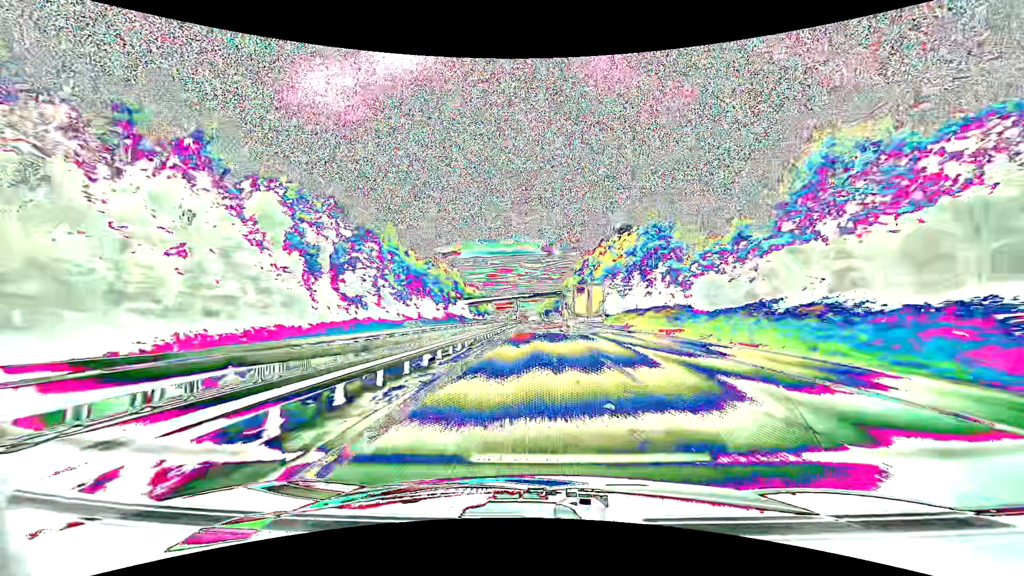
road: motorway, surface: asphalt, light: Day
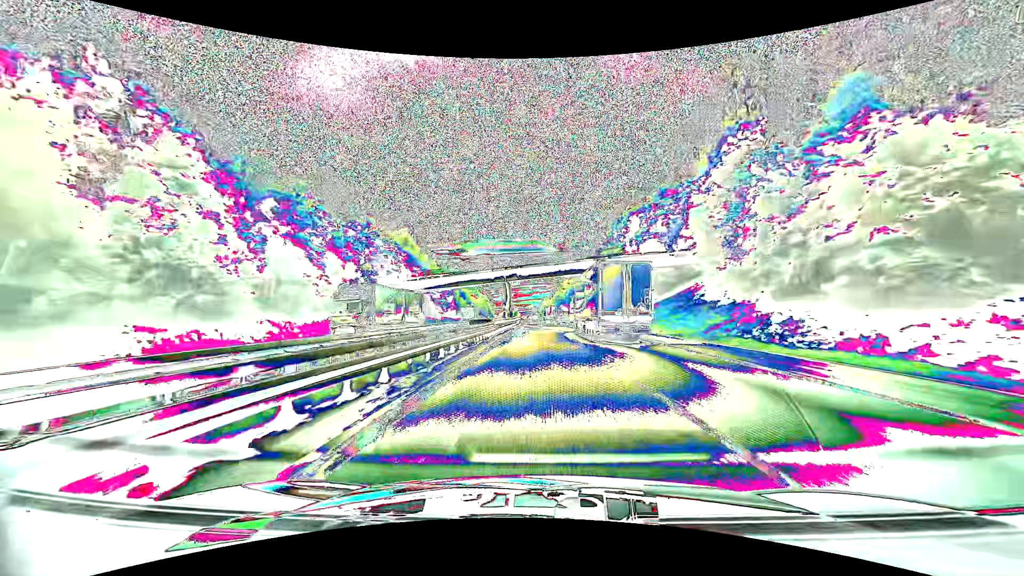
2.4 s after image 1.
(-0.5, +76.9) m; -1°
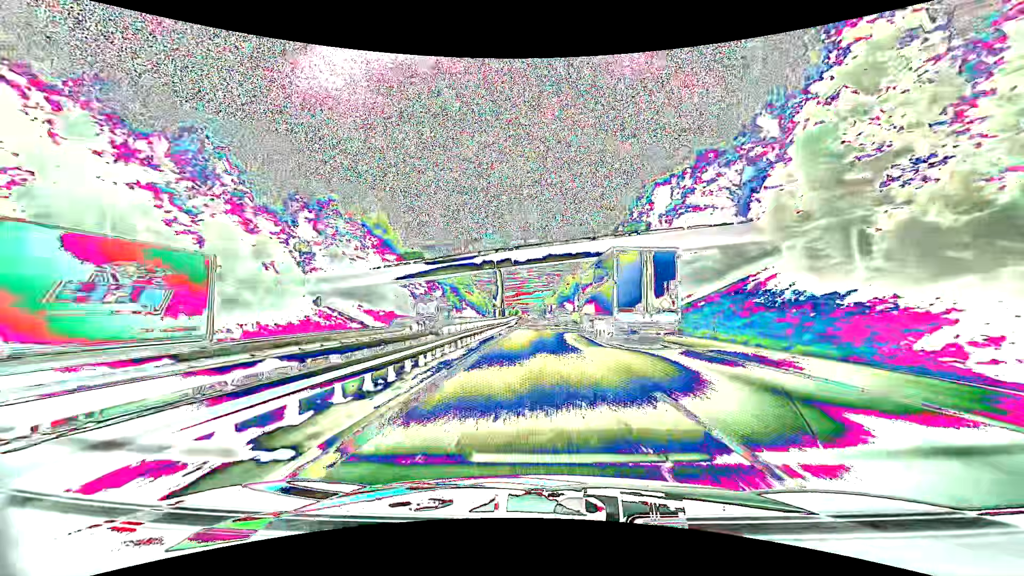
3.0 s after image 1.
(0.0, +19.4) m; 0°
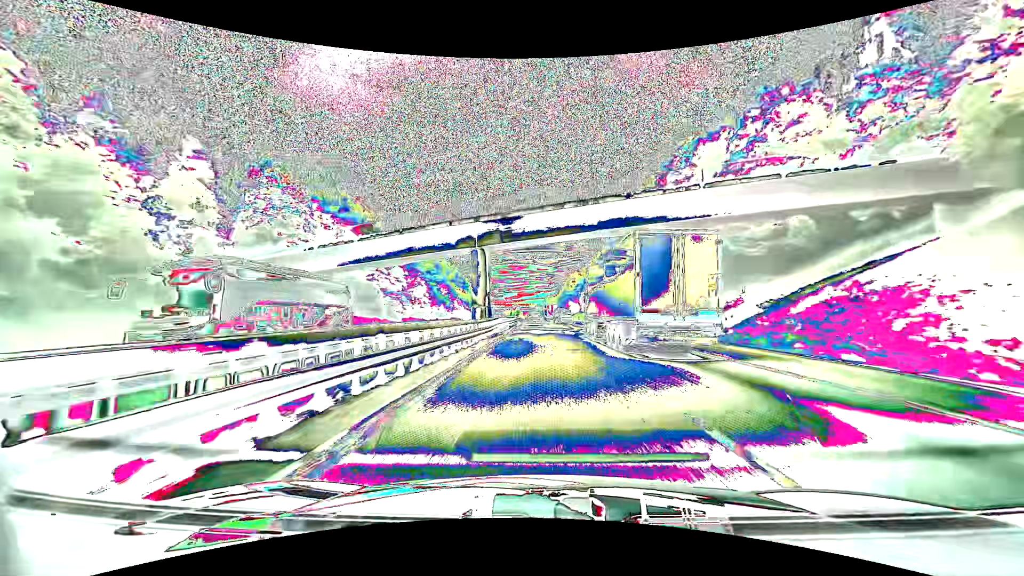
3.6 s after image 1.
(0.0, +19.4) m; 0°
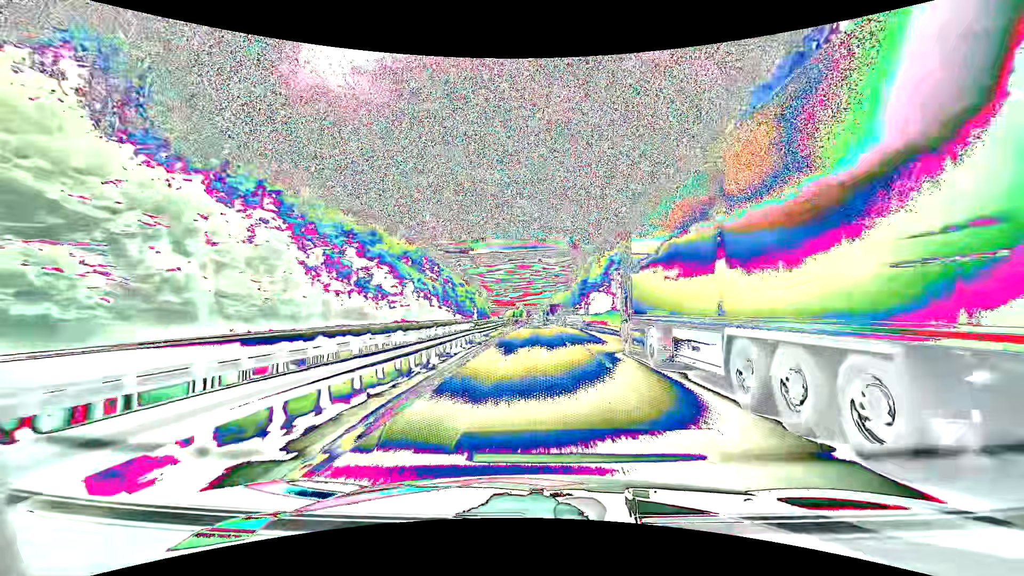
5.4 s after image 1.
(-0.3, +58.6) m; -1°
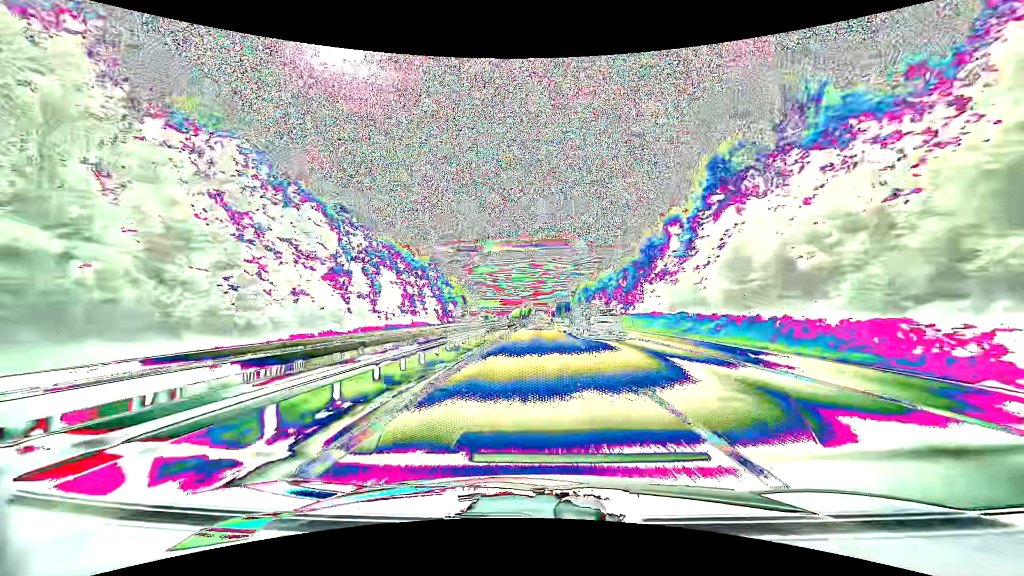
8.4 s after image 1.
(-0.7, +99.7) m; -1°
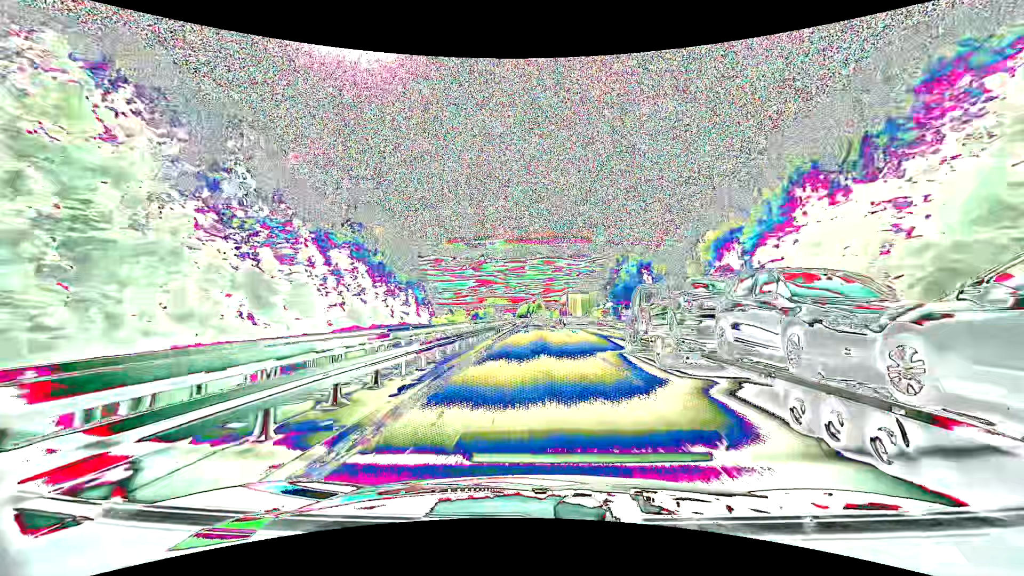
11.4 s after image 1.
(-1.1, +101.9) m; -1°
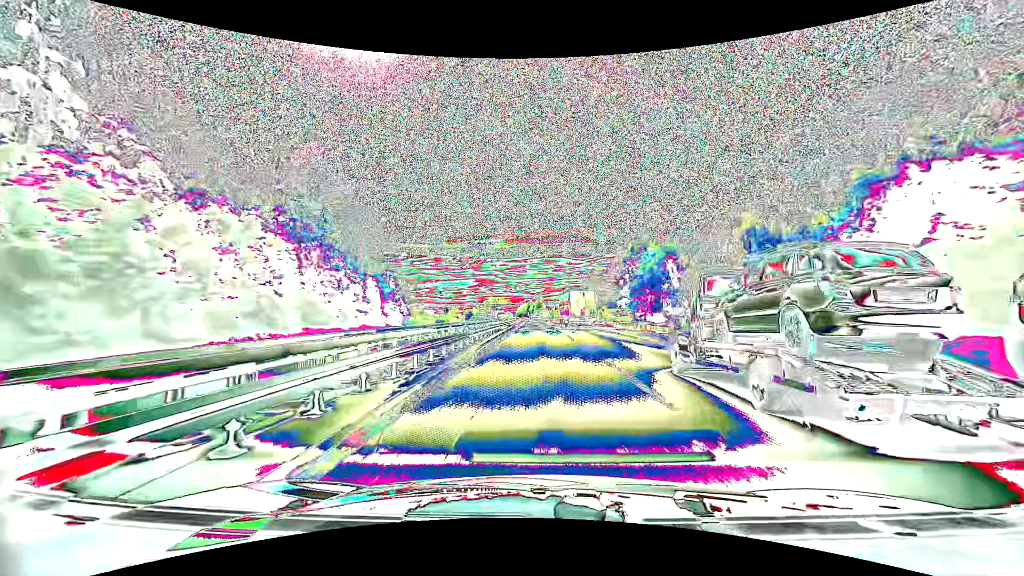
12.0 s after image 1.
(0.0, +20.6) m; 0°
(0, +10) (0, +20) (0, +30) (0, +40) (0, +50) (0, +60) (-1, +70) (-1, +80) (-1, +90) (-1, +100) m
